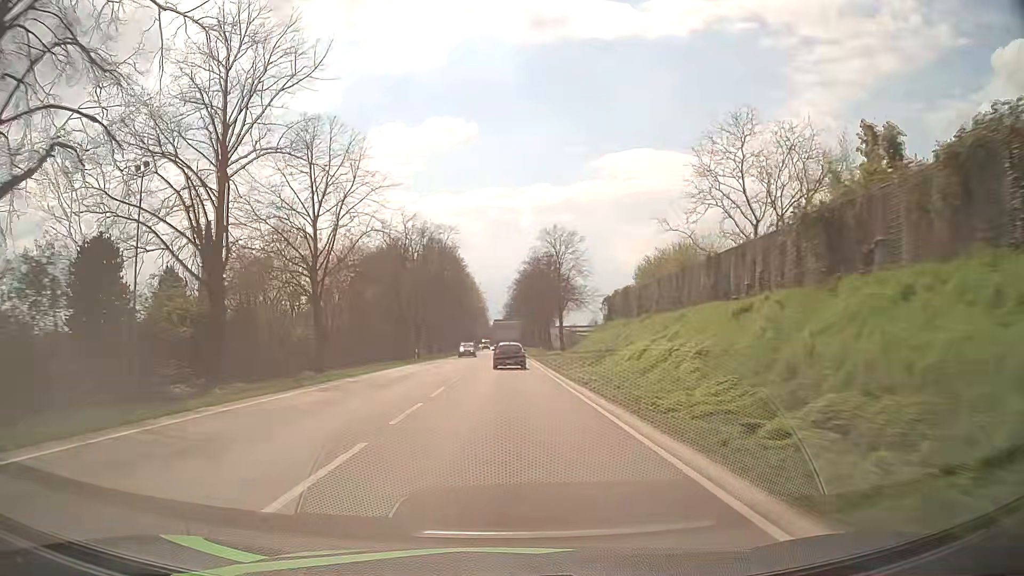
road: primary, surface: asphalt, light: Day
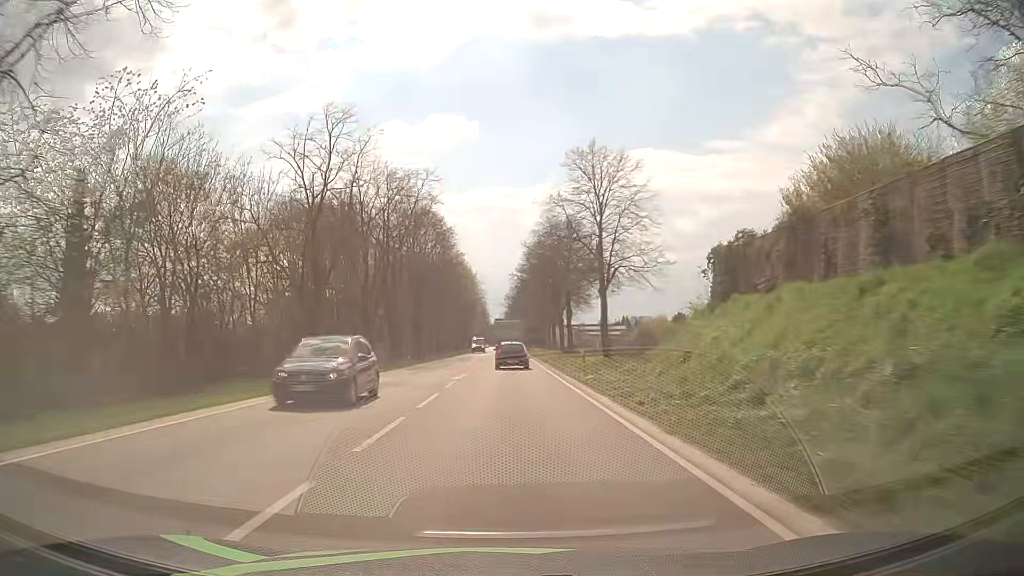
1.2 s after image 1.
(-0.1, +26.8) m; 0°
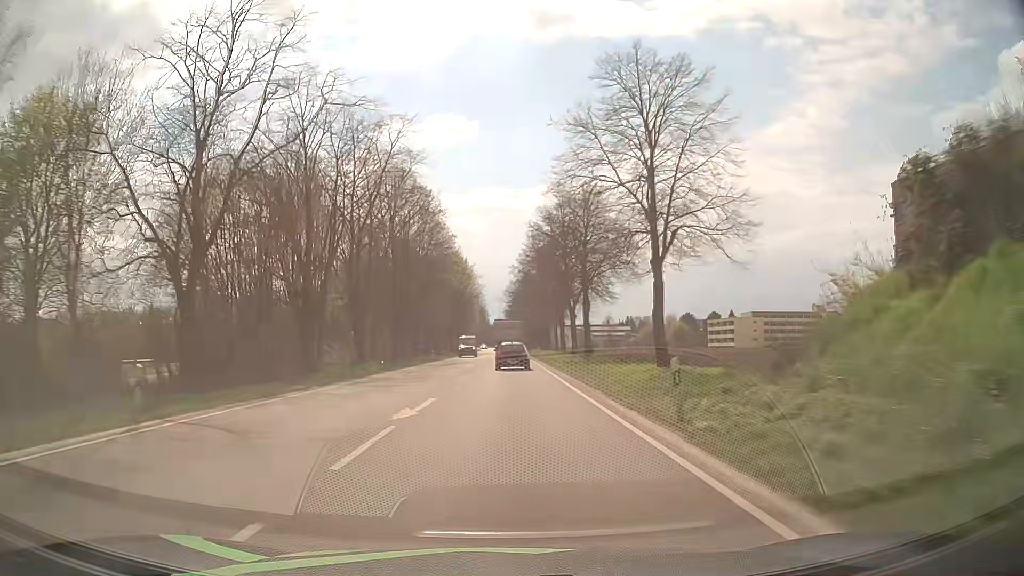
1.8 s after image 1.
(0.0, +13.3) m; 0°
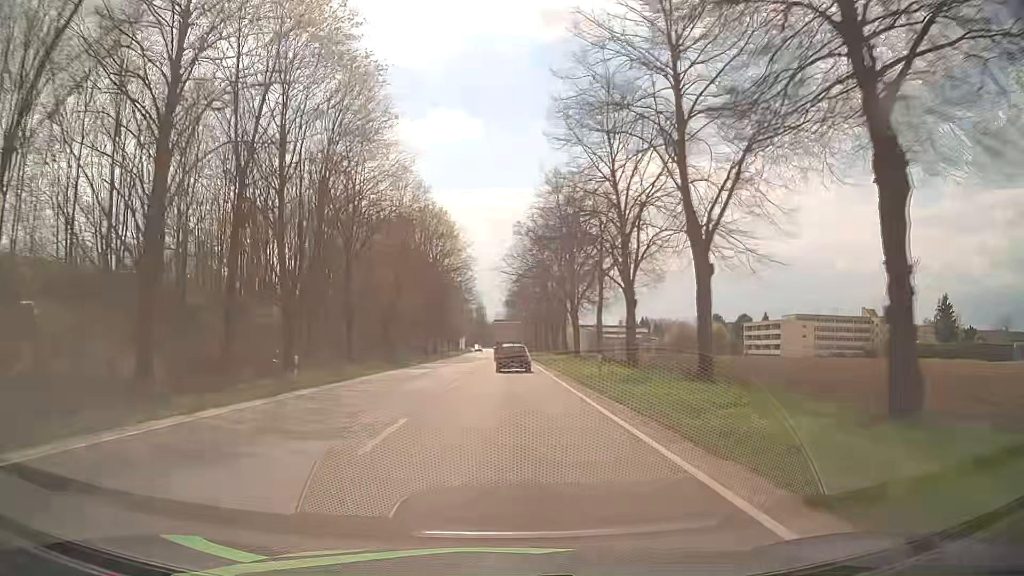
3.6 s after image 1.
(+0.2, +39.7) m; 0°
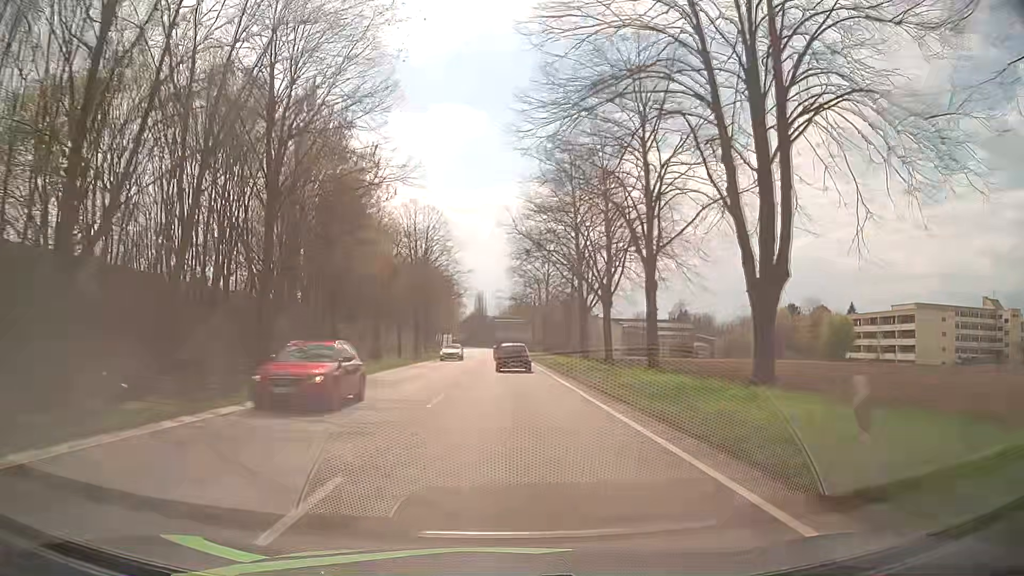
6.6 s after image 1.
(+0.1, +65.7) m; 0°
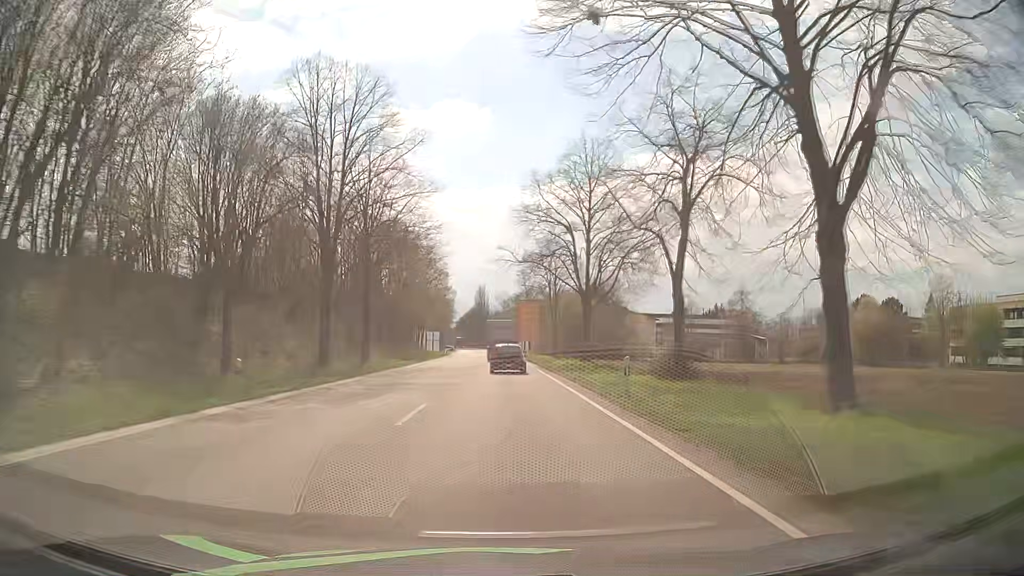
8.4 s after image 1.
(-0.2, +39.2) m; 0°
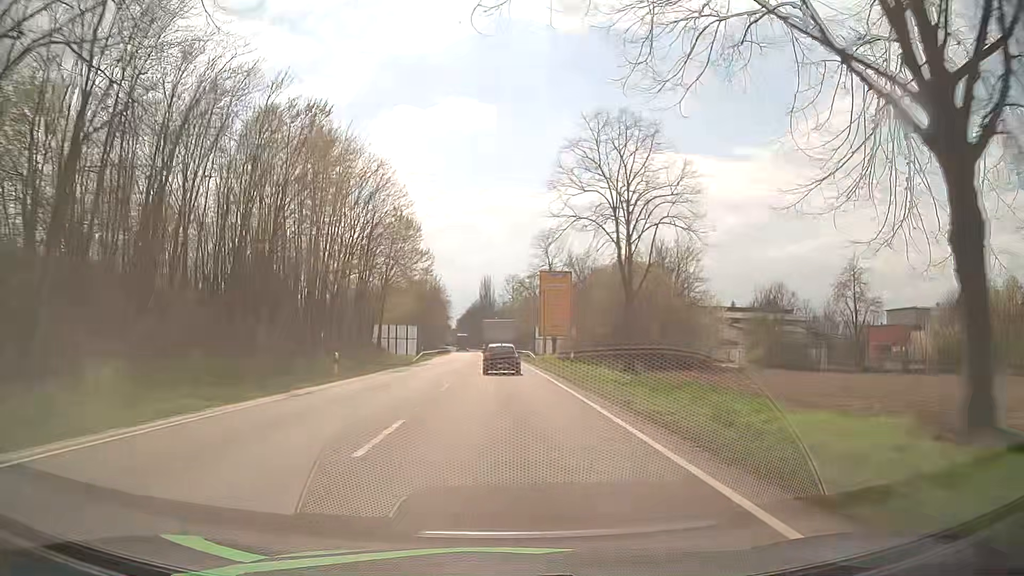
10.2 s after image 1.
(-0.3, +39.1) m; -1°
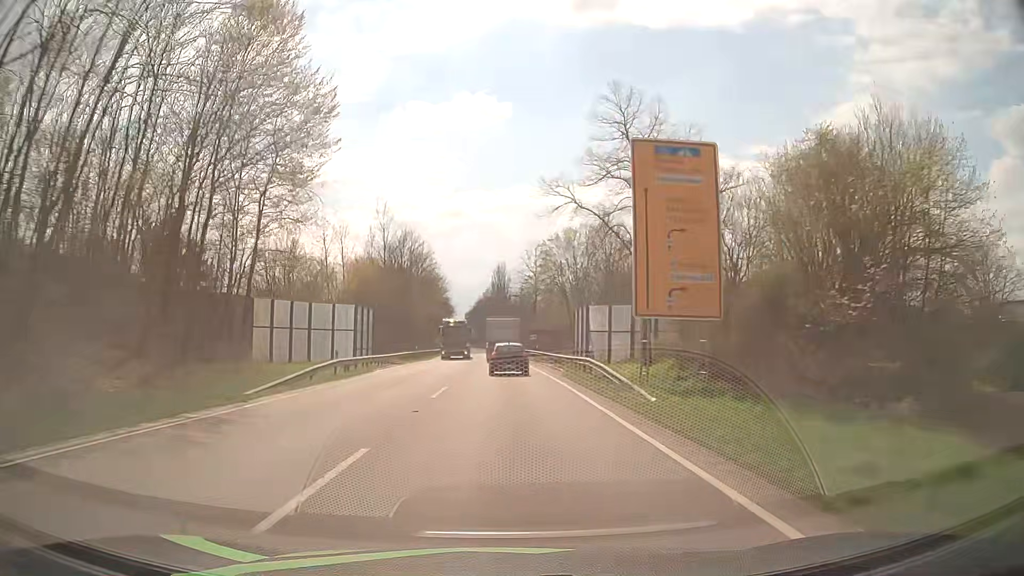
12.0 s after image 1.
(-0.3, +39.2) m; -1°
(0, +10) (0, +20) (0, +30) (-1, +40) (-1, +50) (-1, +60) (-1, +70) (-2, +80) (-2, +90) (-3, +100) m
